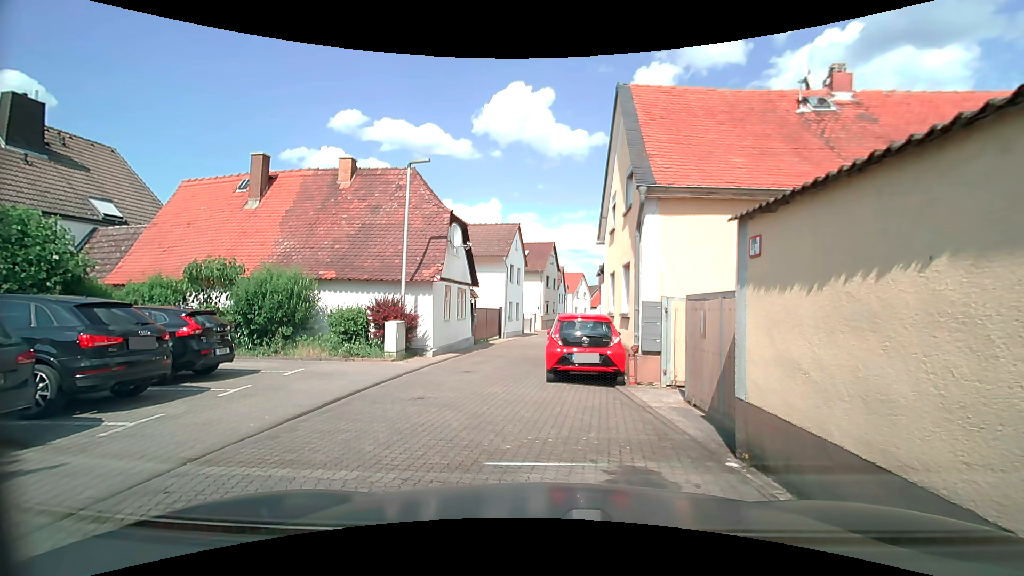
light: Day
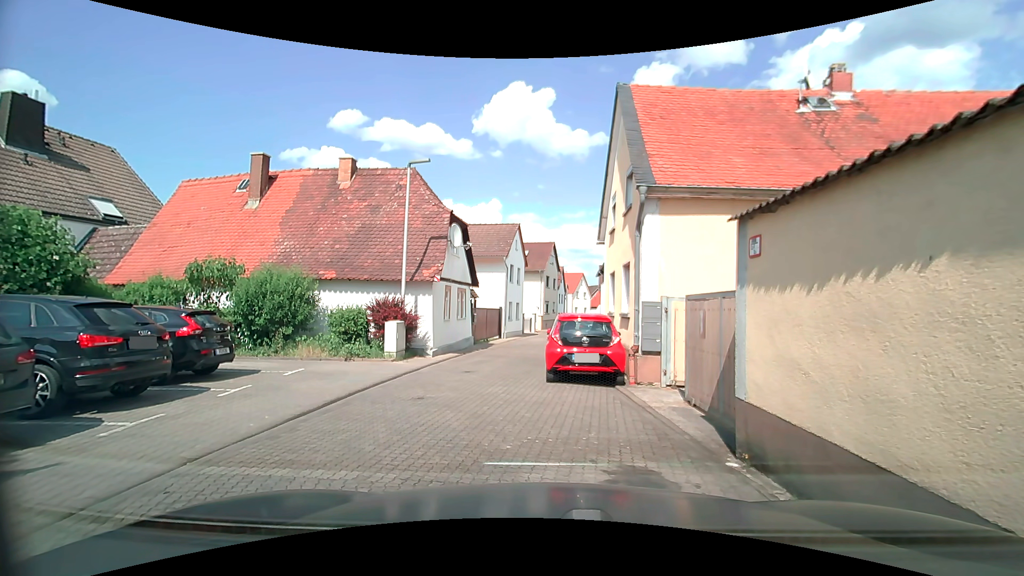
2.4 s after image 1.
(0.0, 0.0) m; 0°
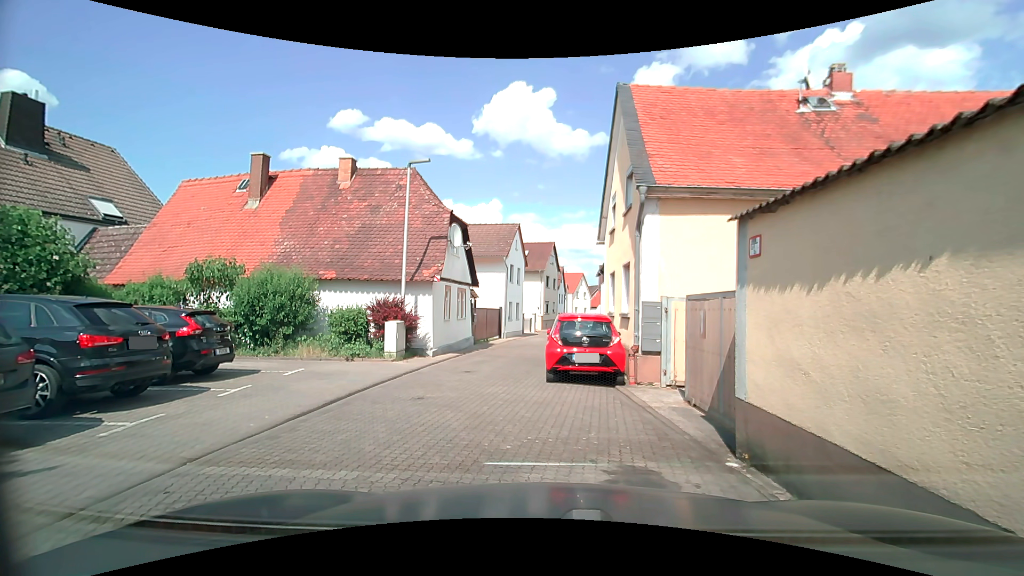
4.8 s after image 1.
(0.0, 0.0) m; 0°
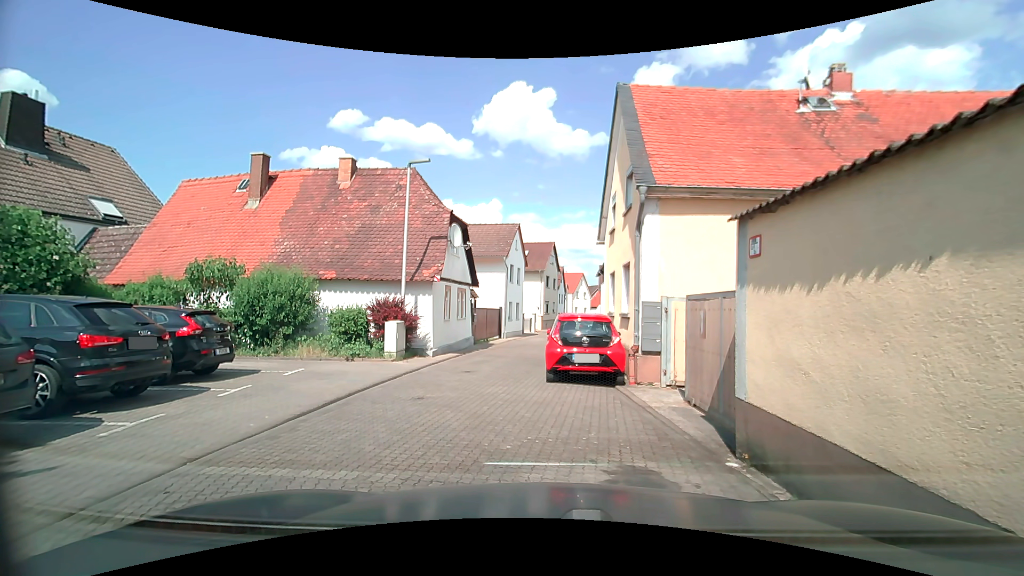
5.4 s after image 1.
(0.0, 0.0) m; 0°
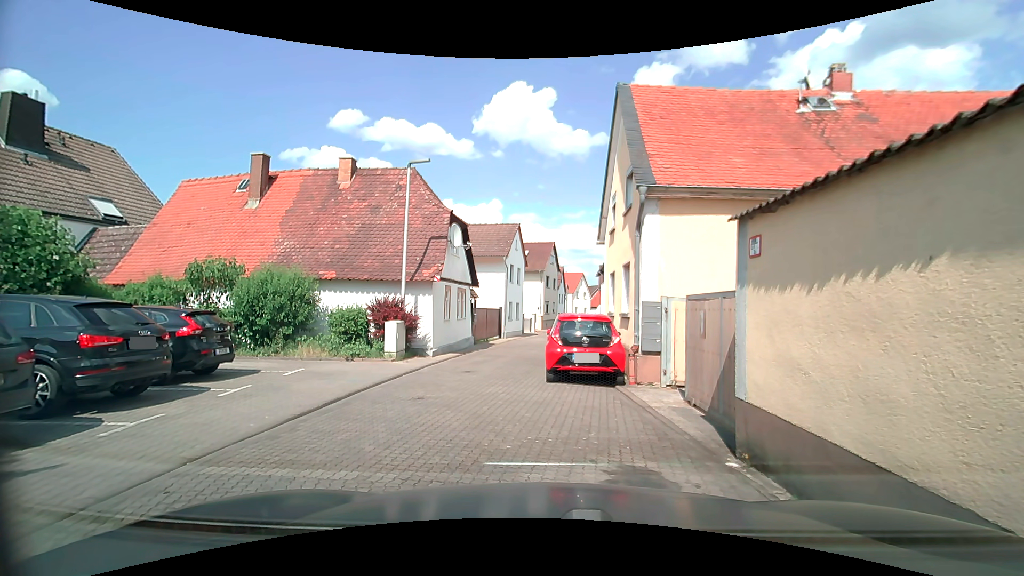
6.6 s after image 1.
(0.0, 0.0) m; 0°
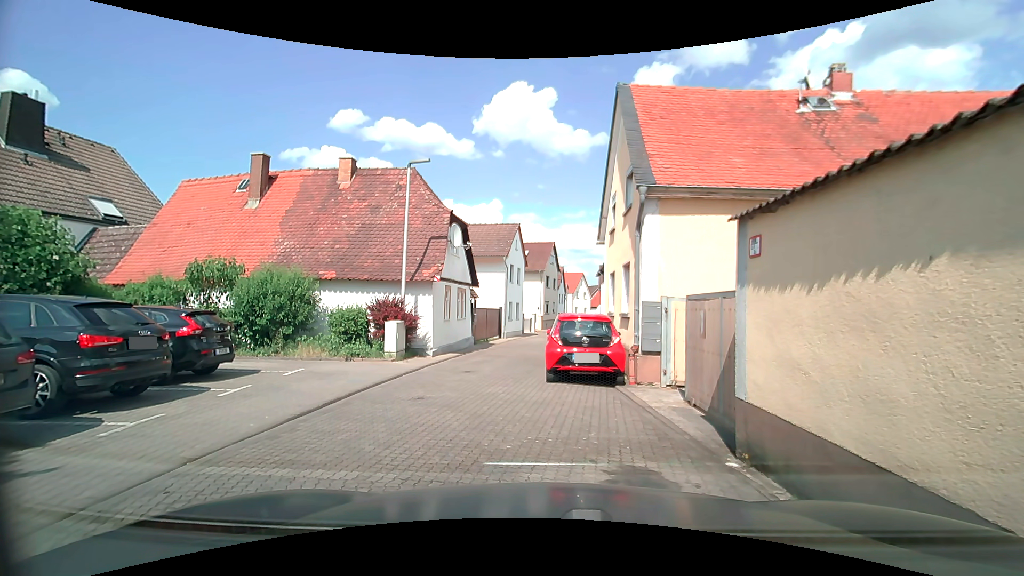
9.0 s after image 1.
(0.0, 0.0) m; 0°
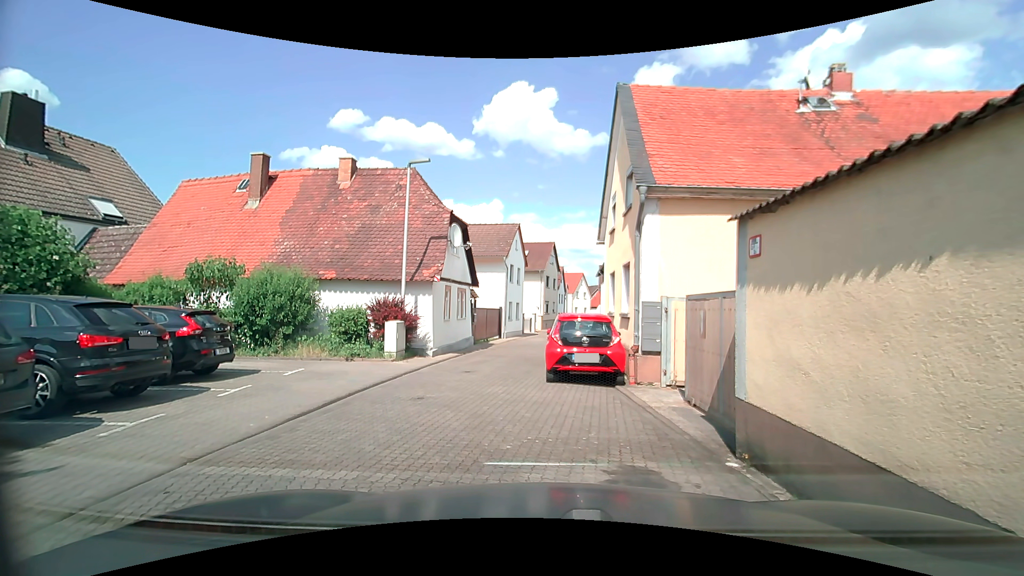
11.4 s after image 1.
(0.0, 0.0) m; 0°
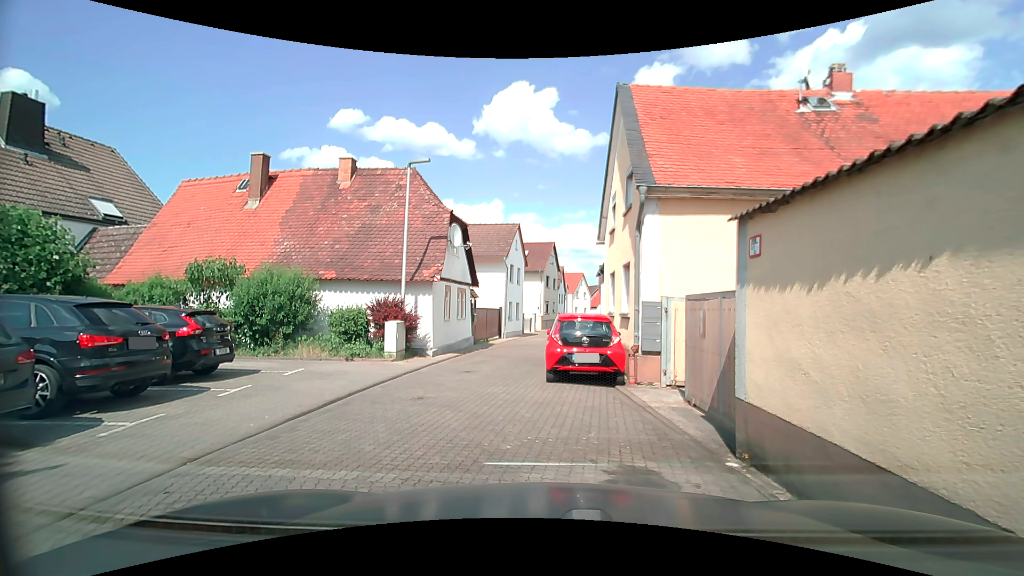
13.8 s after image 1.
(0.0, 0.0) m; 0°
